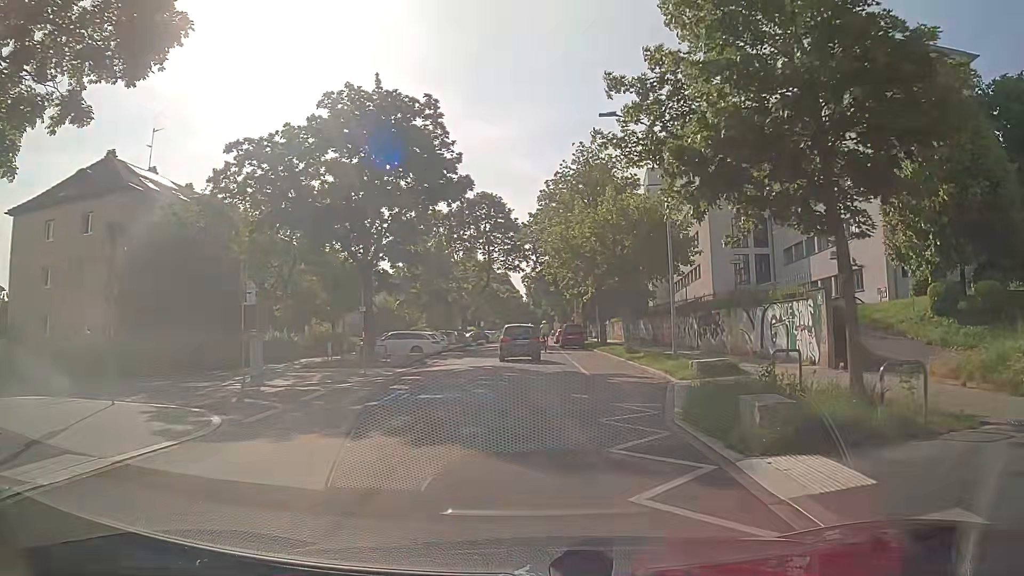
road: residential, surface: asphalt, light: Day
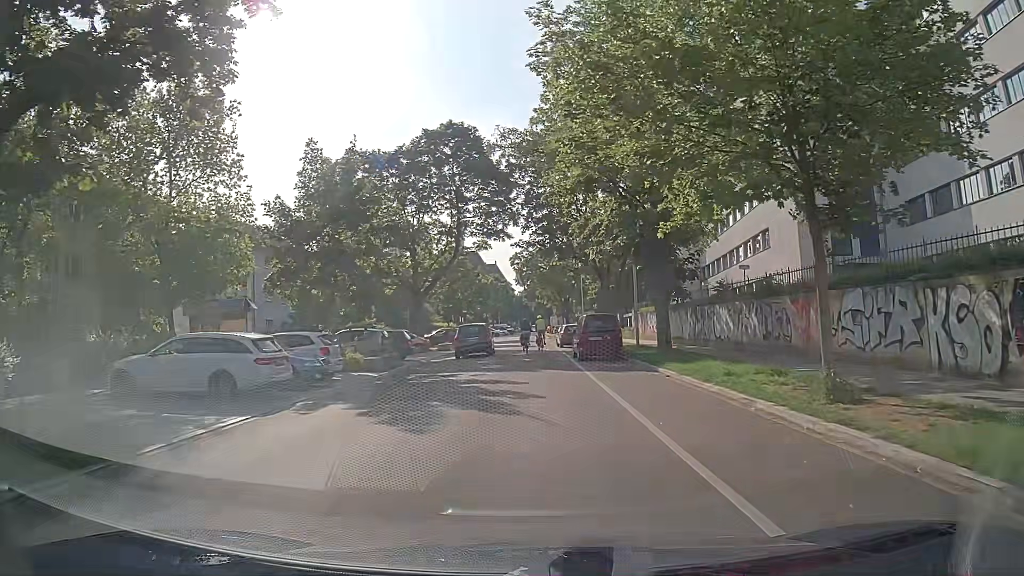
(0.0, +23.8) m; +1°
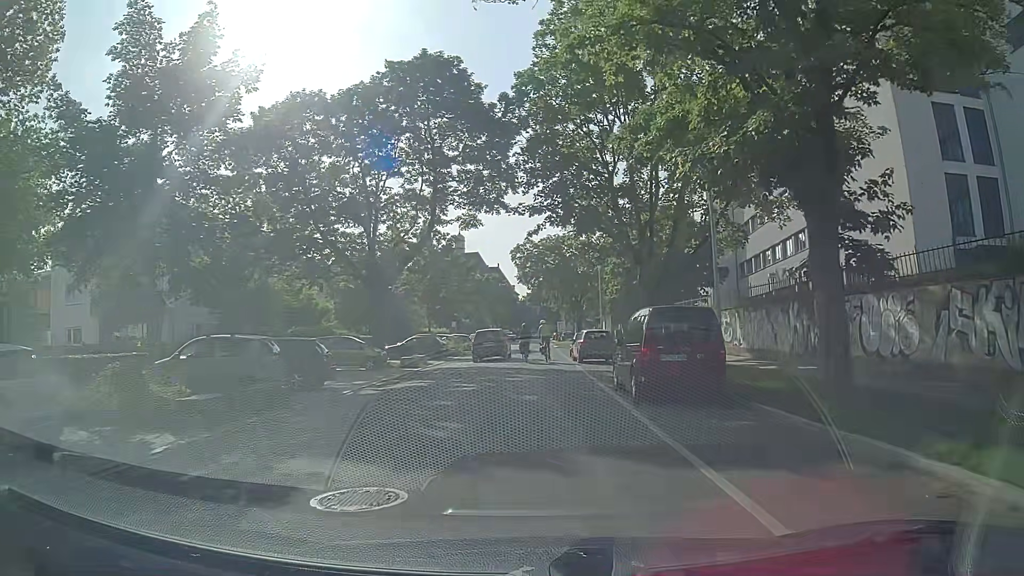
(-0.1, +13.6) m; +2°
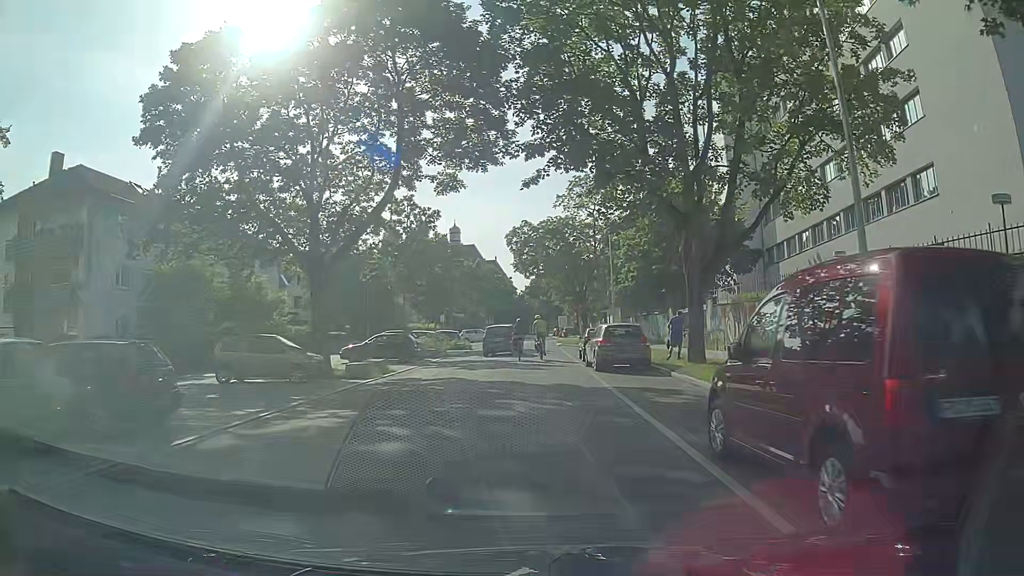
(-0.3, +8.8) m; -1°
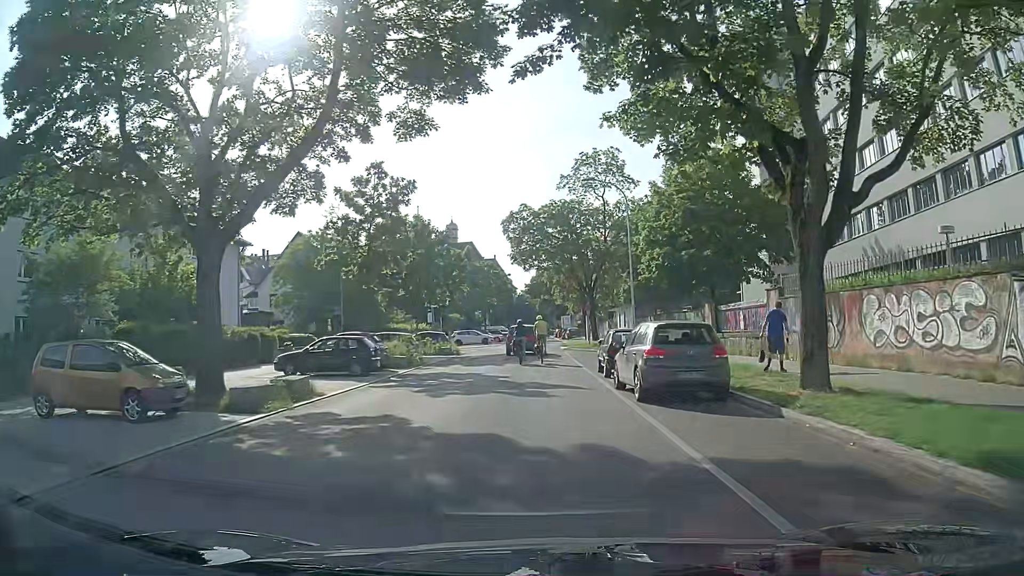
(-0.2, +8.5) m; -1°
